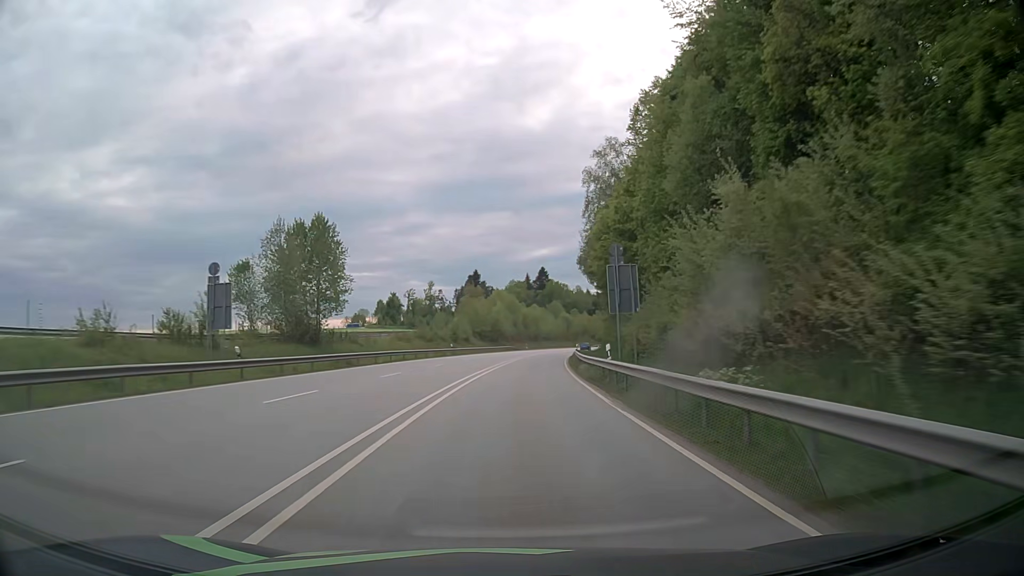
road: primary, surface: asphalt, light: Day
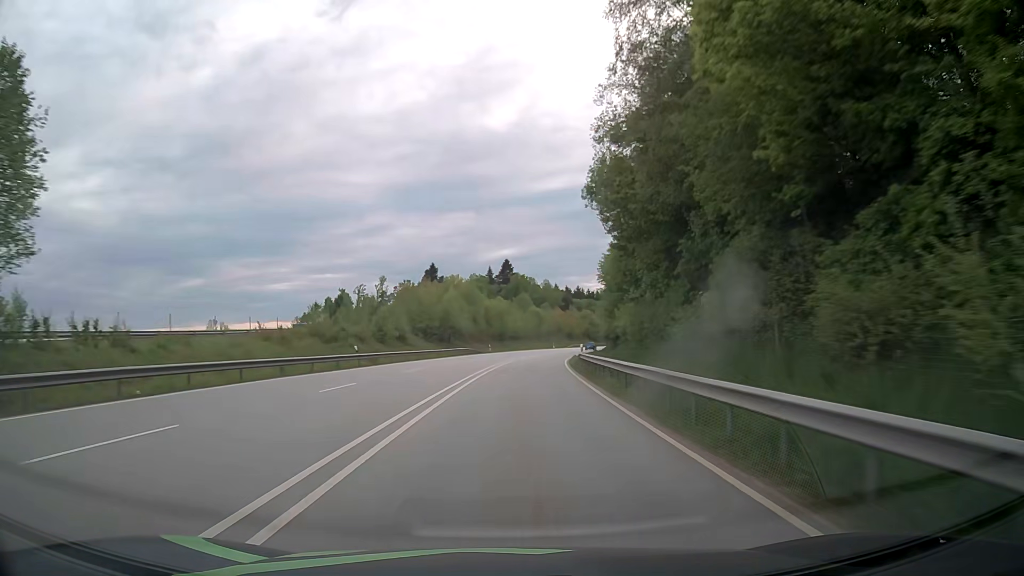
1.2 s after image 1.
(+0.8, +31.7) m; +3°
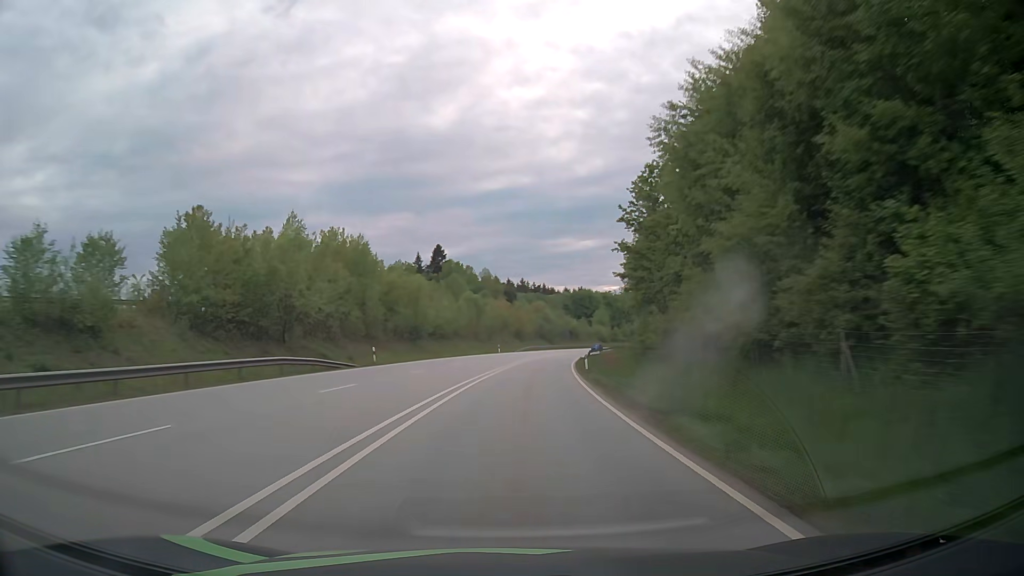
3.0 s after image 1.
(+2.0, +47.5) m; +5°
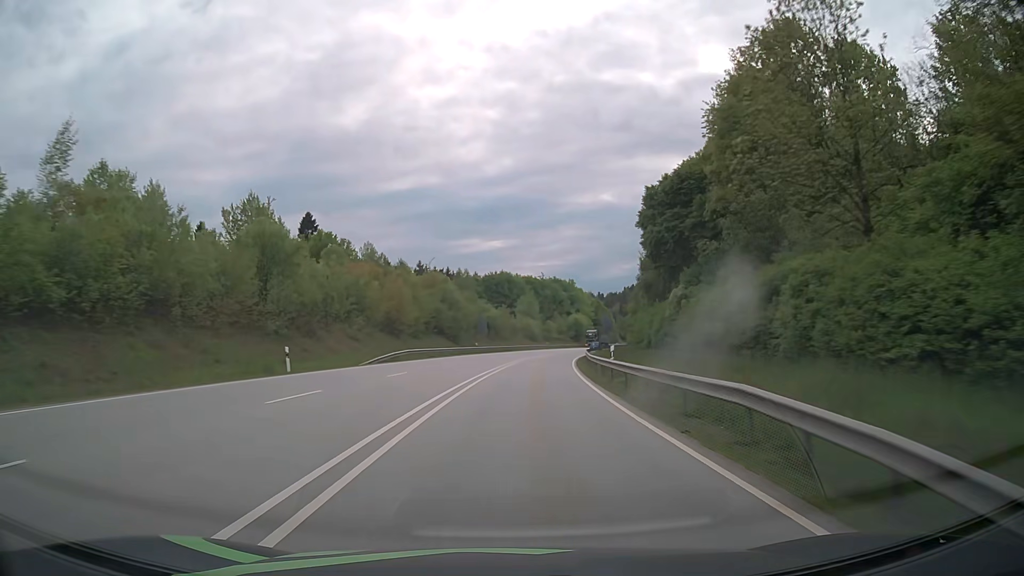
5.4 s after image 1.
(+4.4, +63.3) m; +8°
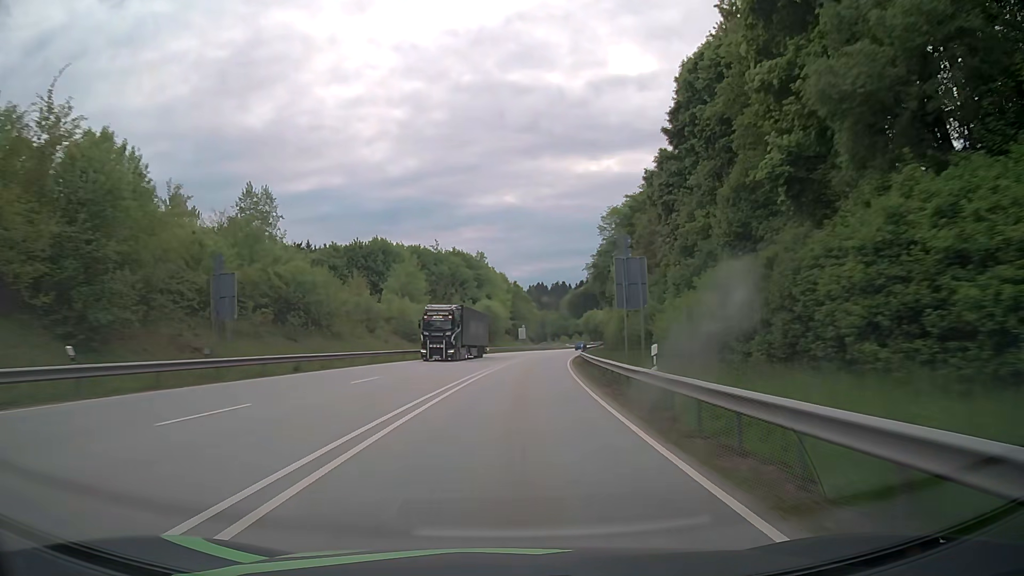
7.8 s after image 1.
(+4.6, +63.2) m; +9°
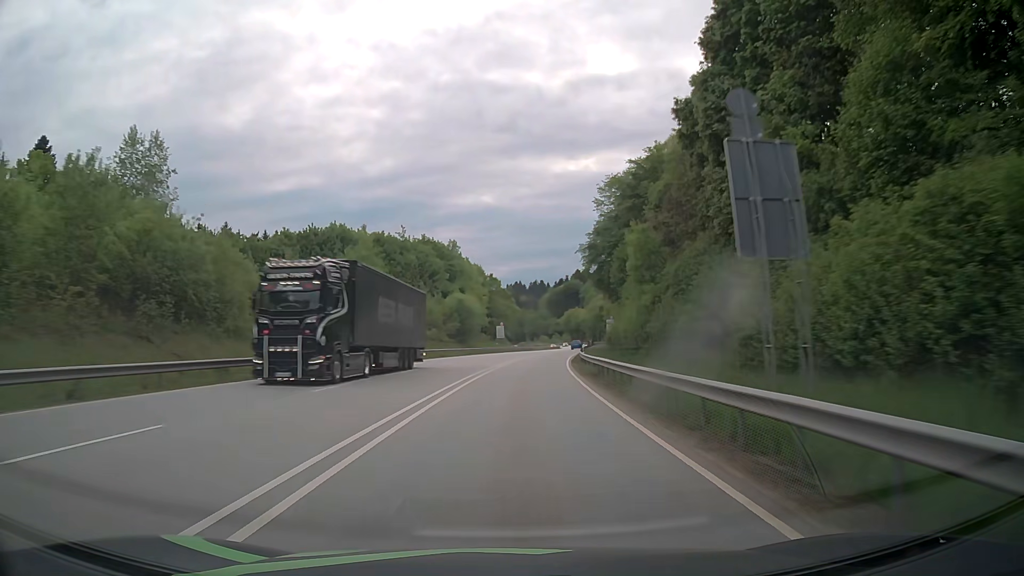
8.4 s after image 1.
(+0.2, +15.9) m; +2°
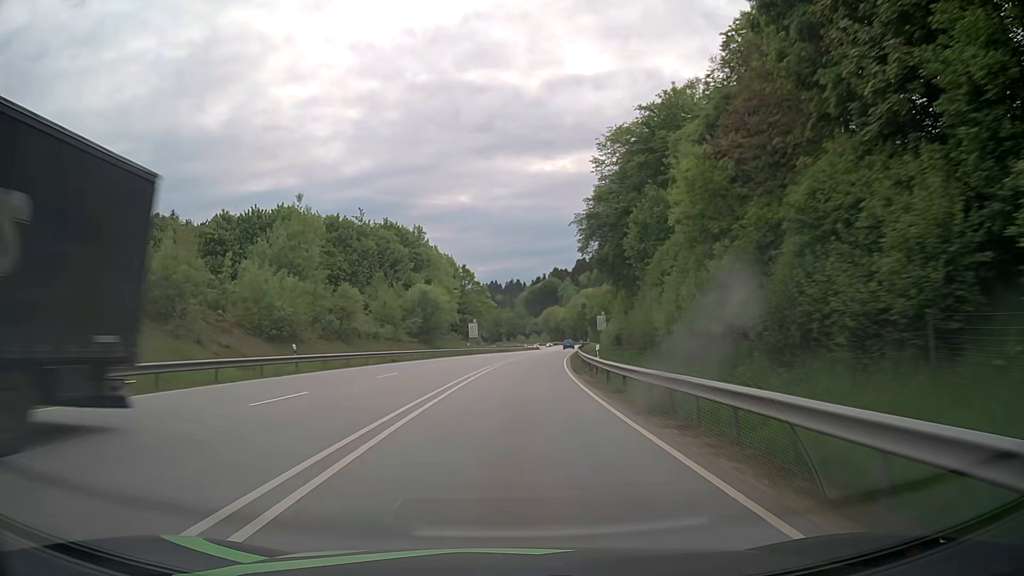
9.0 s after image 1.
(+0.3, +15.9) m; +2°
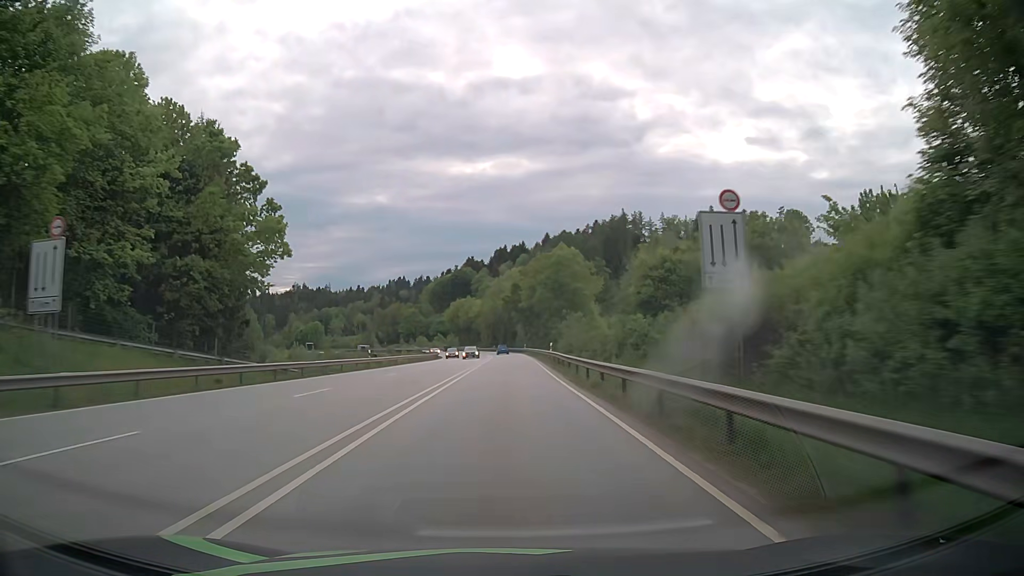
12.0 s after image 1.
(+5.9, +79.0) m; +7°
(0, +10) (0, +20) (0, +30) (0, +40) (0, +50) (0, +60) (0, +70) (0, +80) (0, +90) (0, +100) m
